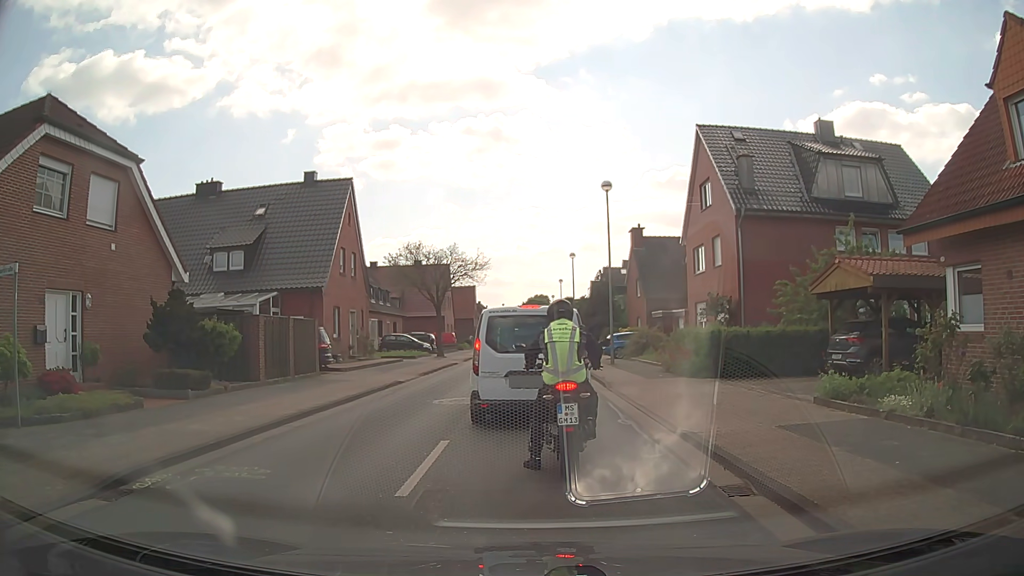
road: tertiary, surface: asphalt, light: Day
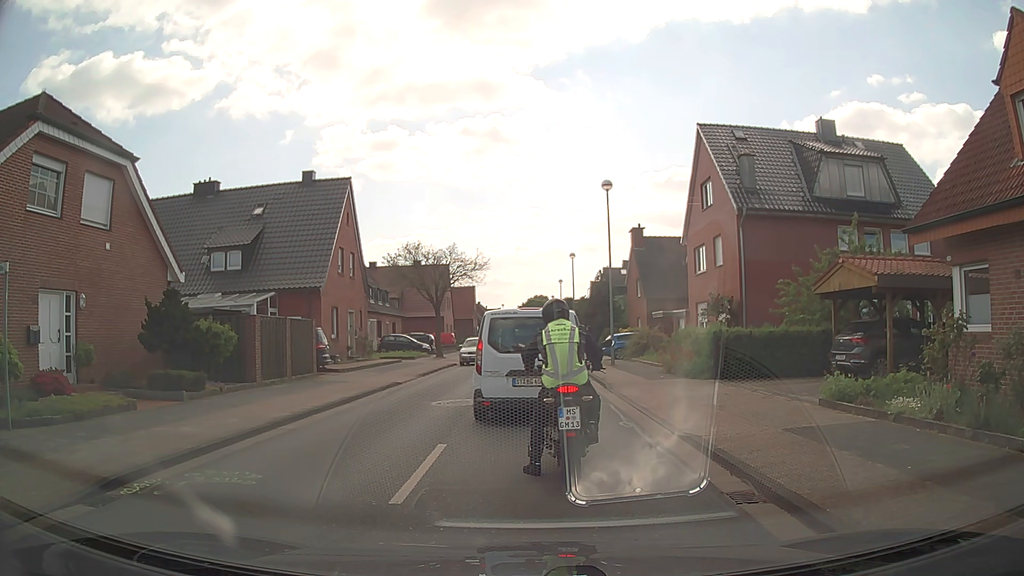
(0.0, +0.3) m; 0°
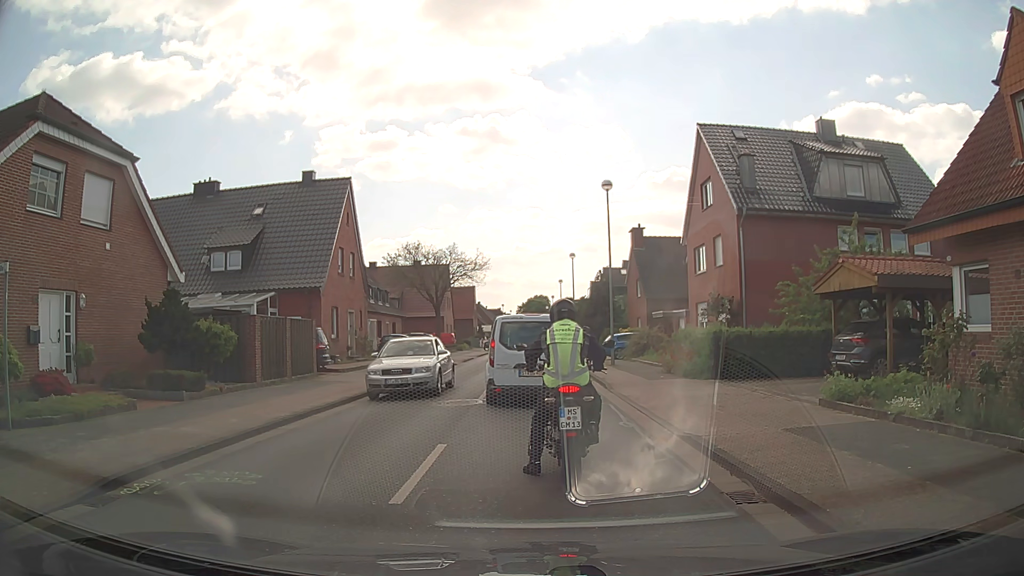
(0.0, 0.0) m; 0°
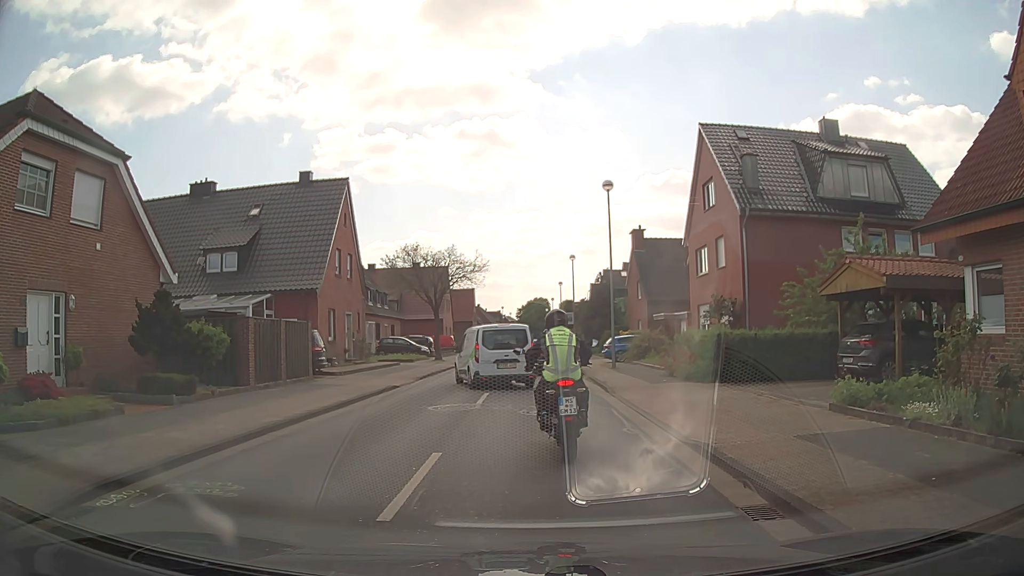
(0.0, +0.4) m; 0°
